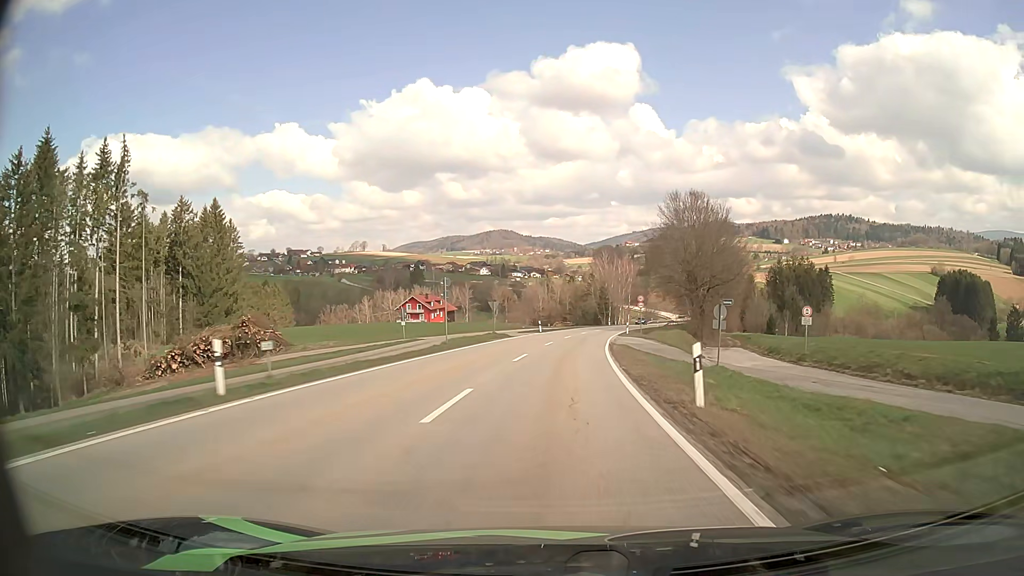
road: secondary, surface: asphalt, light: Day
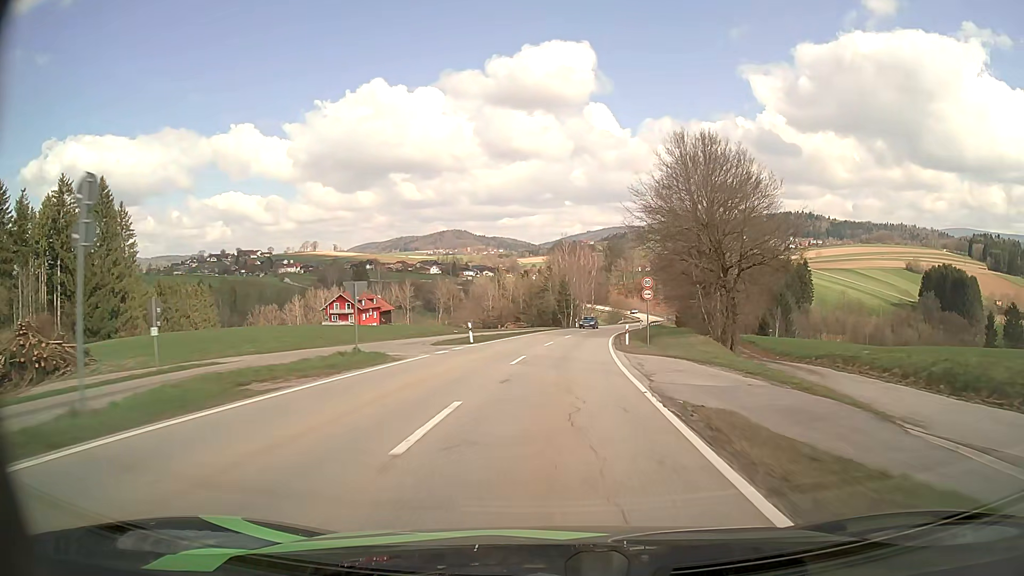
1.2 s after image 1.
(+1.0, +27.5) m; +4°
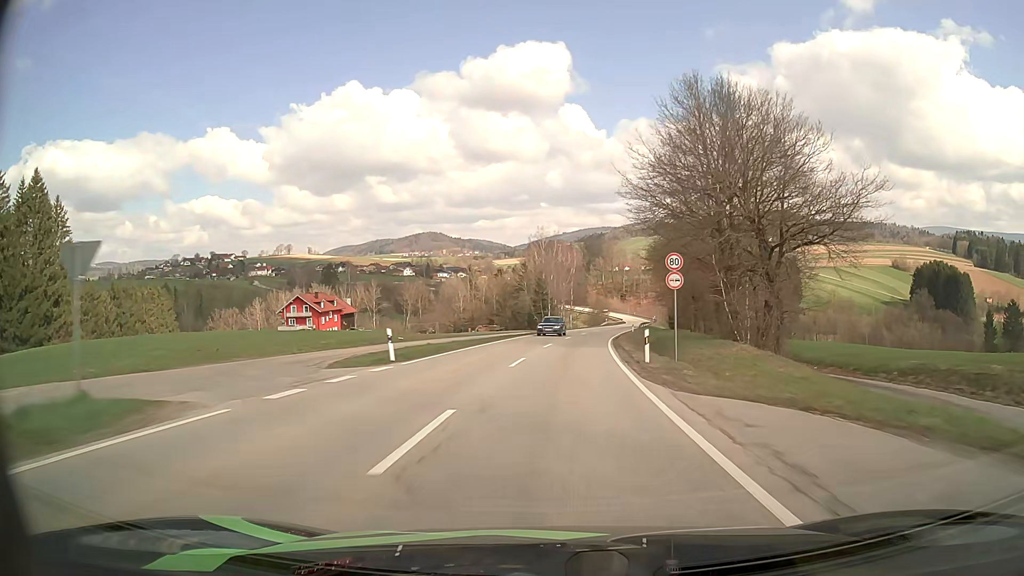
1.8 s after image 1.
(+0.3, +13.7) m; +2°
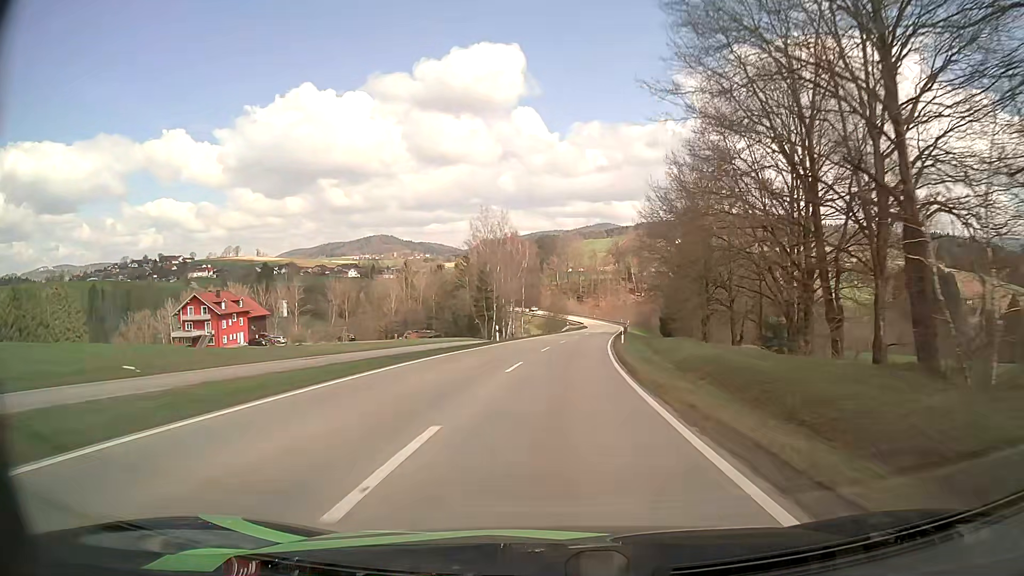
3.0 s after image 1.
(+0.9, +27.3) m; +4°
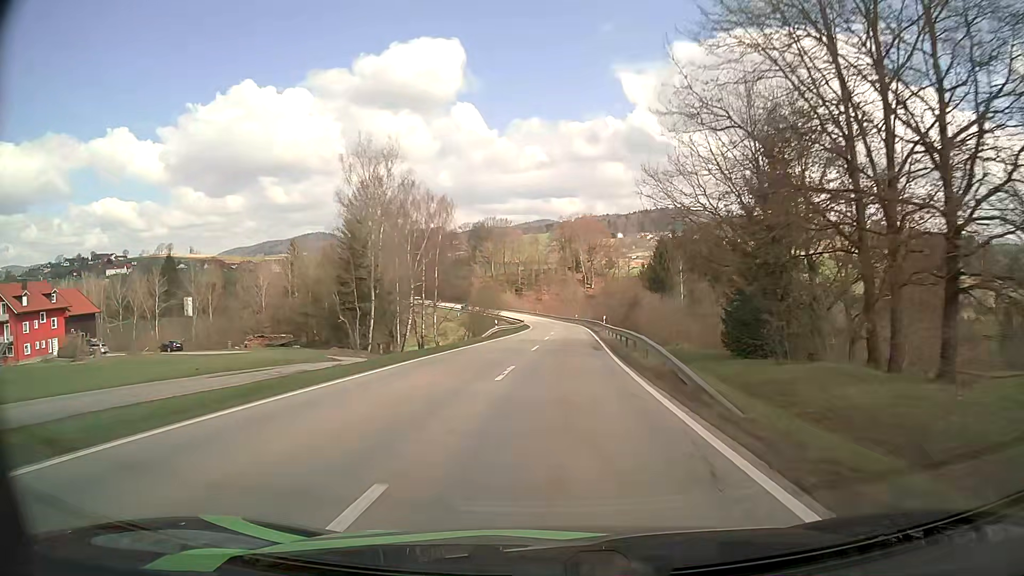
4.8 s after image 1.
(+2.2, +41.8) m; +5°
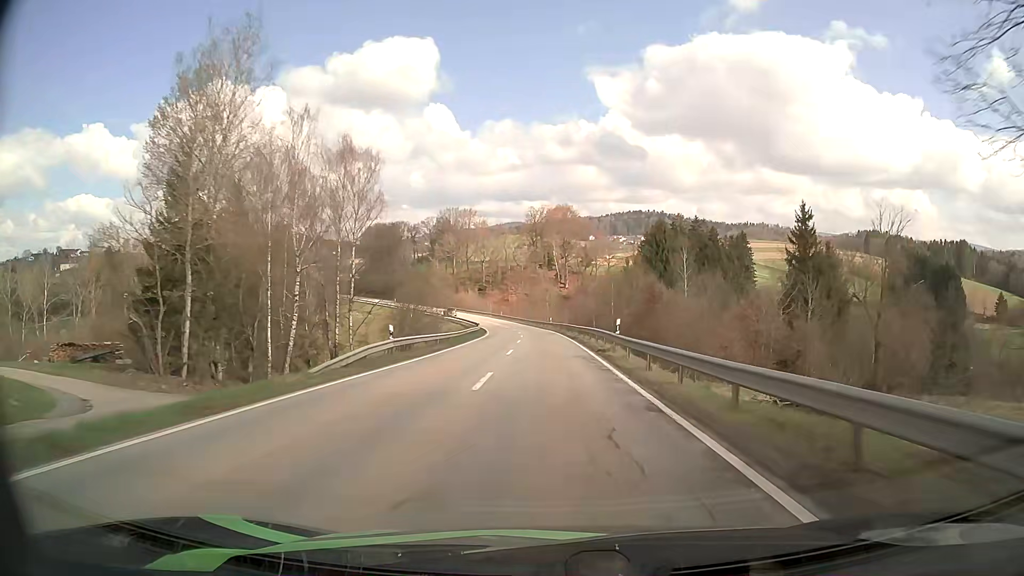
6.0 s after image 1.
(+0.6, +27.9) m; +3°
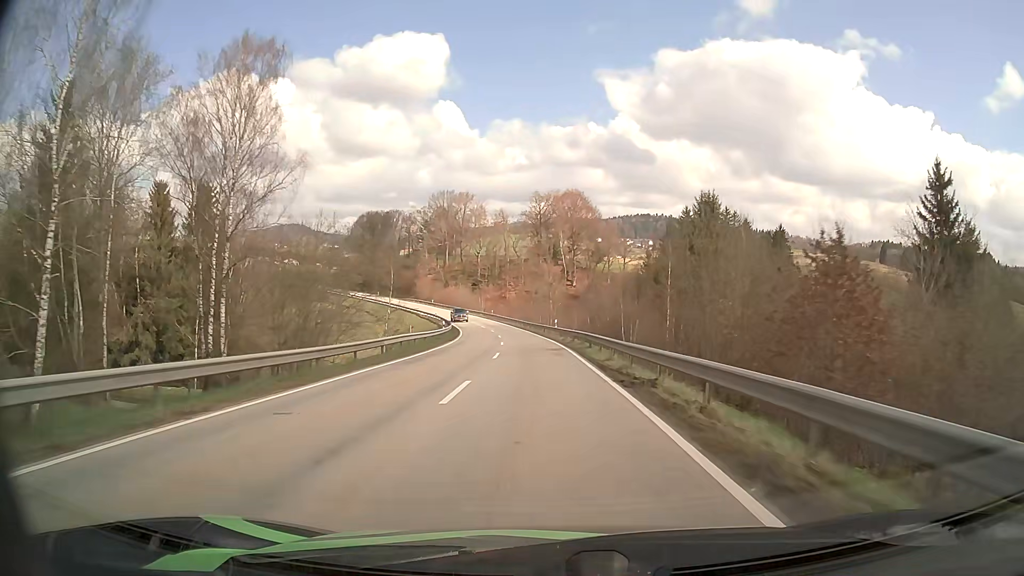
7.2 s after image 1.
(+0.1, +27.6) m; 0°
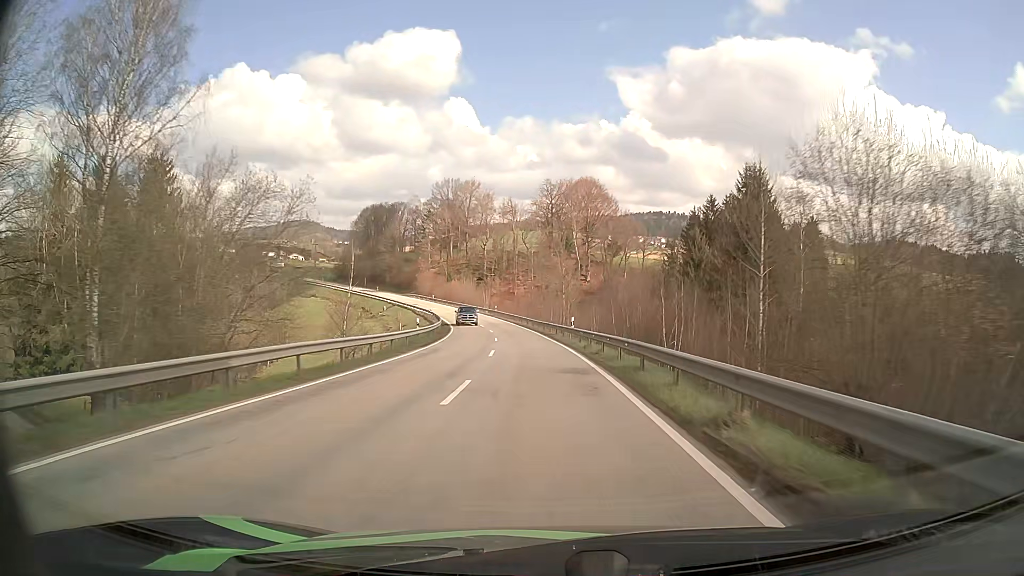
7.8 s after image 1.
(-0.1, +13.7) m; 0°
